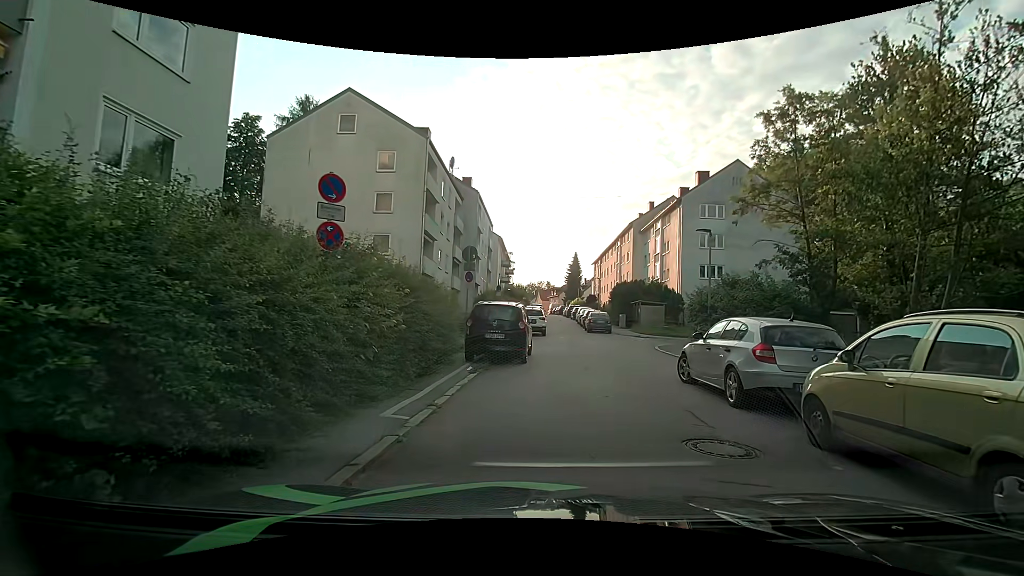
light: Day
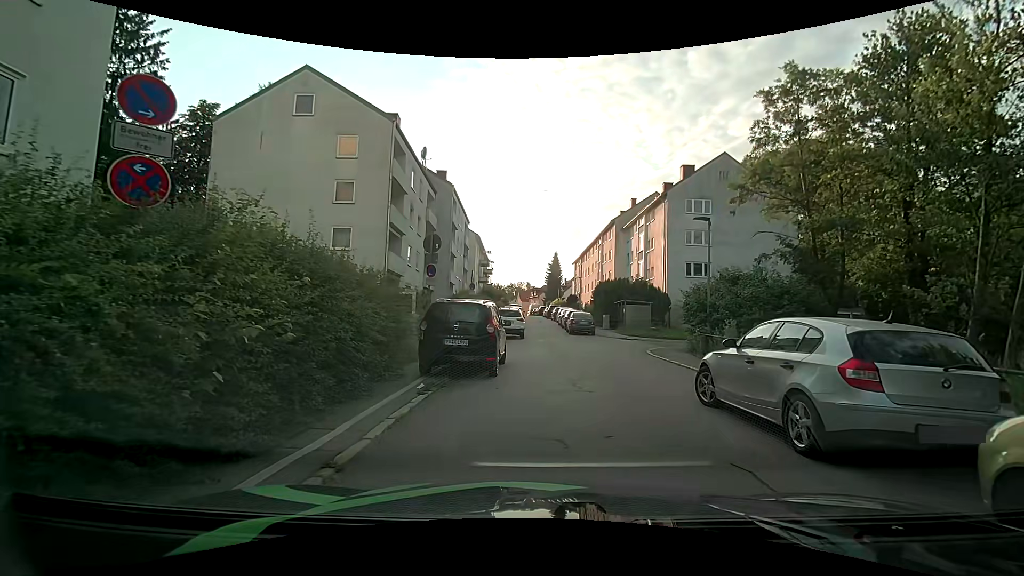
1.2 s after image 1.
(+0.1, +2.8) m; +1°
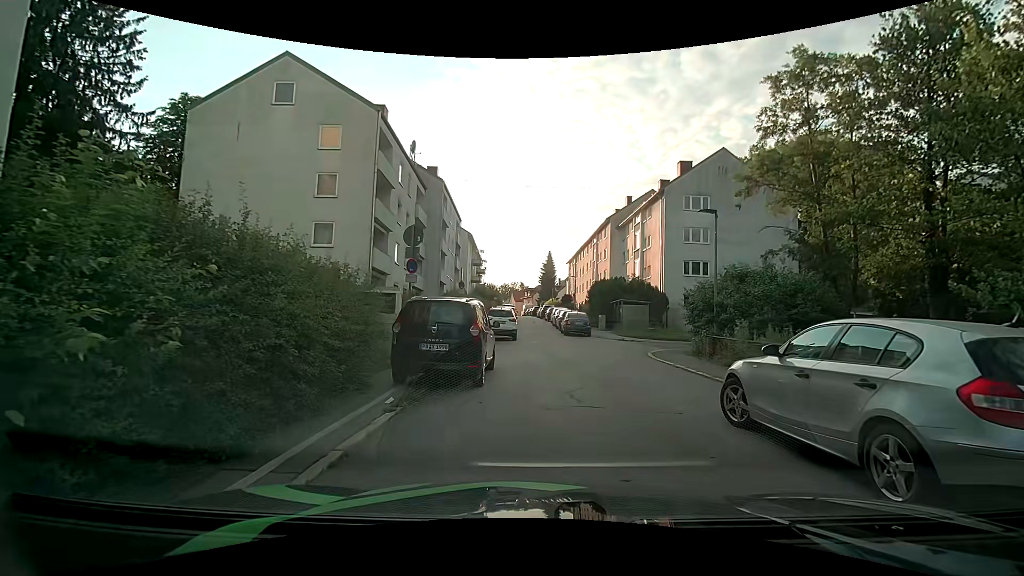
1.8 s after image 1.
(+0.1, +1.5) m; +2°
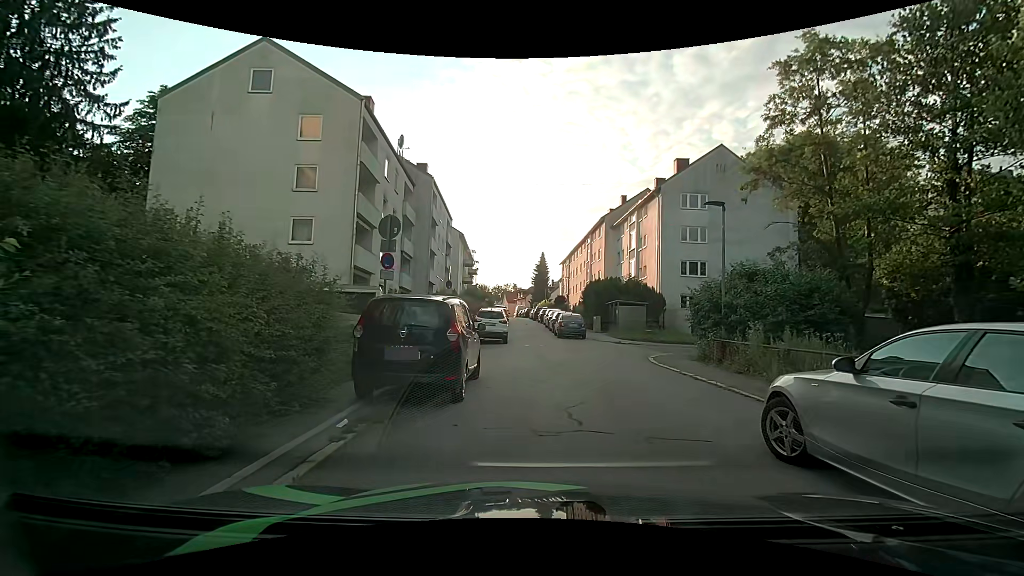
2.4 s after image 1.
(0.0, +1.5) m; +1°
